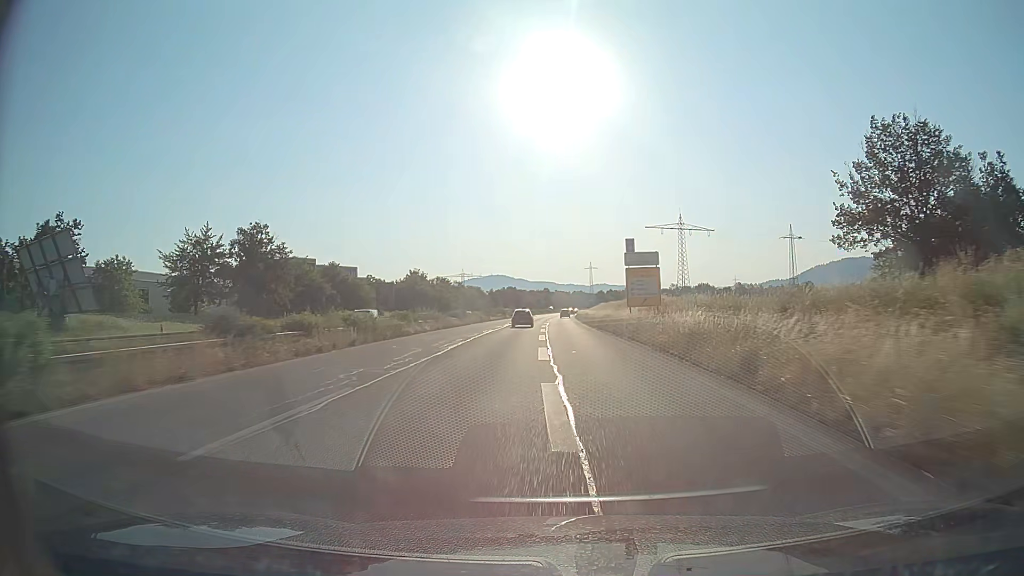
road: trunk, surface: asphalt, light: Day
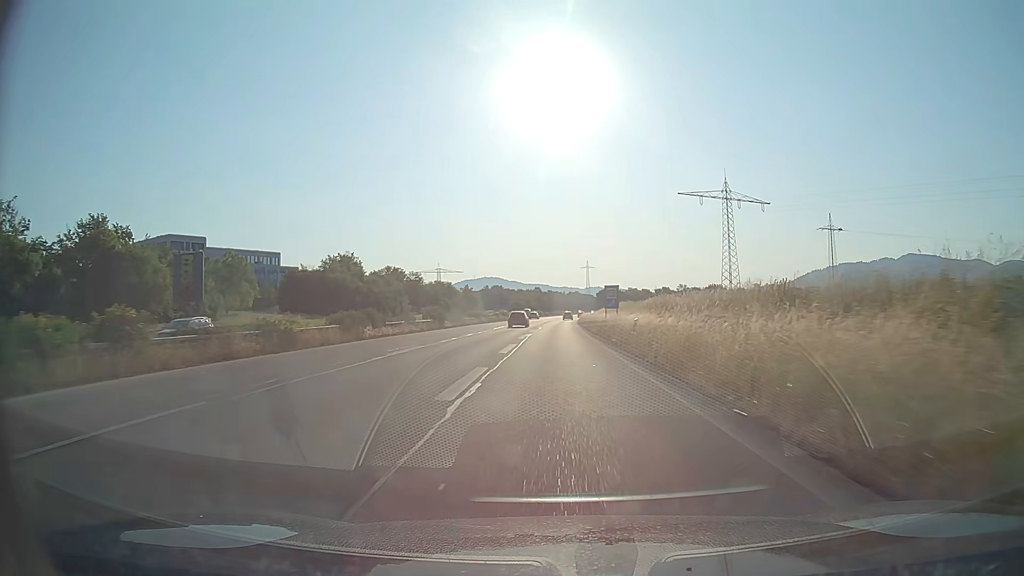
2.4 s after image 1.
(+0.4, +56.7) m; +1°
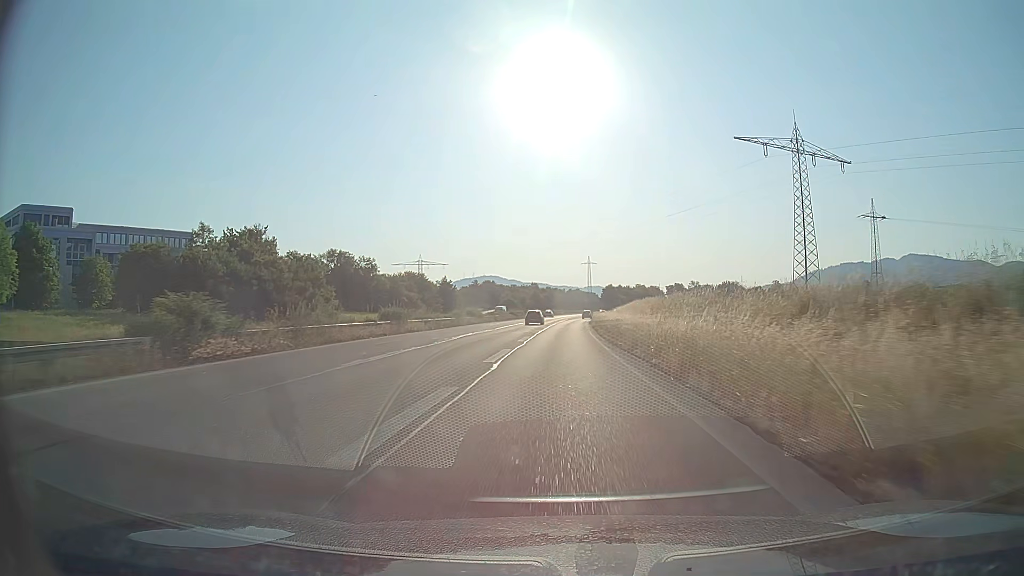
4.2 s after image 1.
(0.0, +40.6) m; 0°
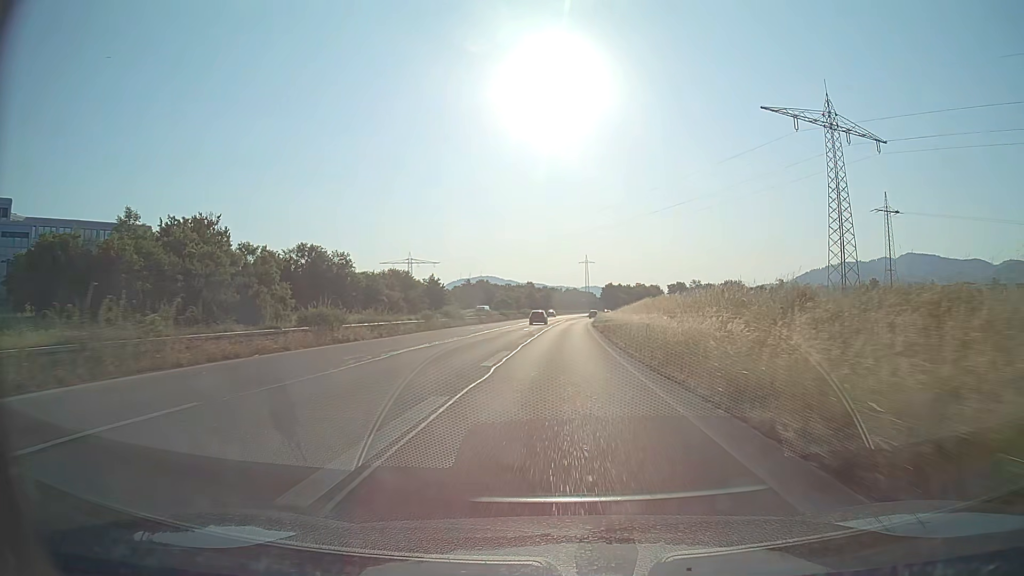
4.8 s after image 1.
(0.0, +13.2) m; 0°
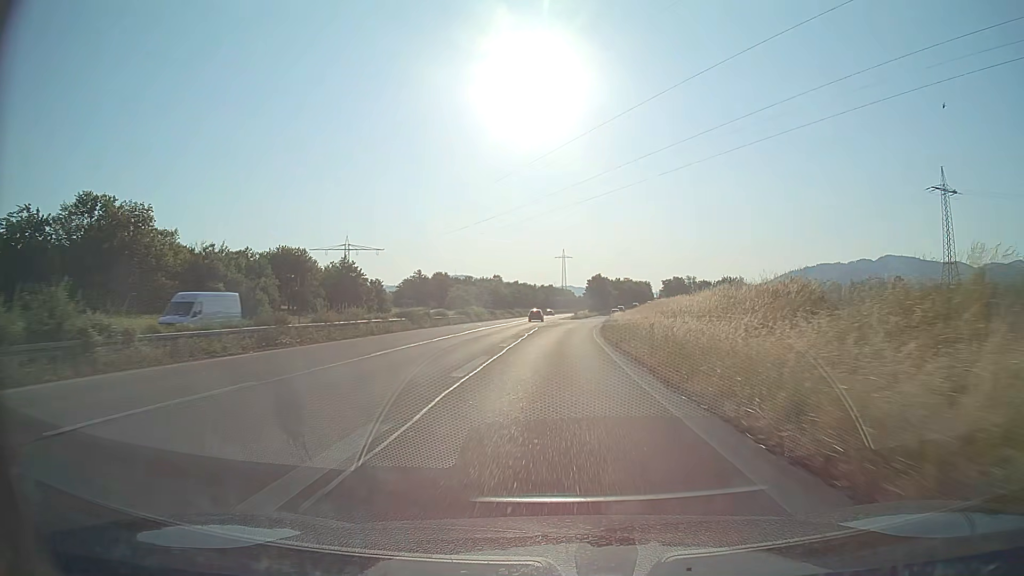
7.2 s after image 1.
(+0.8, +51.3) m; +2°
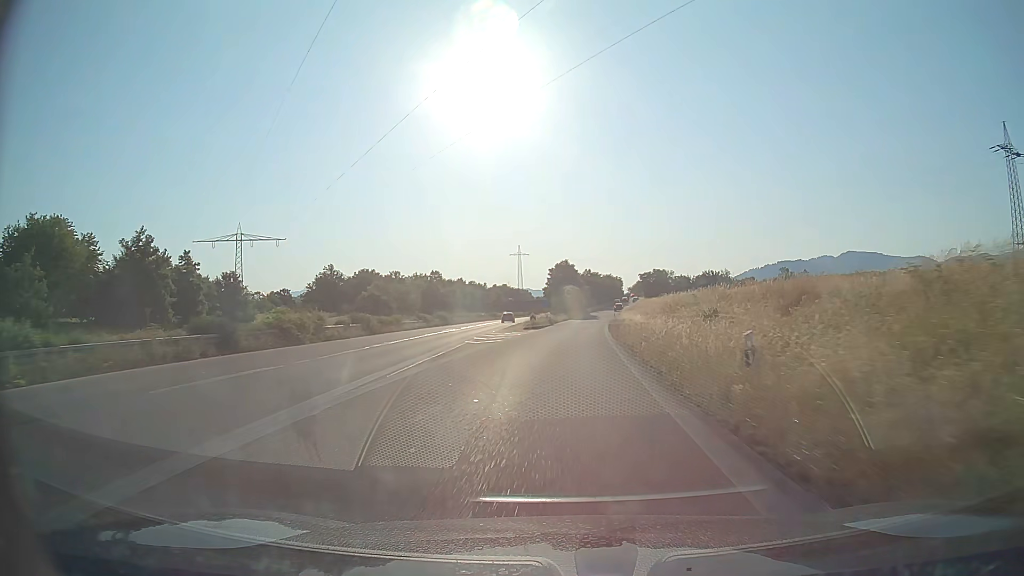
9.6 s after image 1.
(+1.3, +48.8) m; +3°
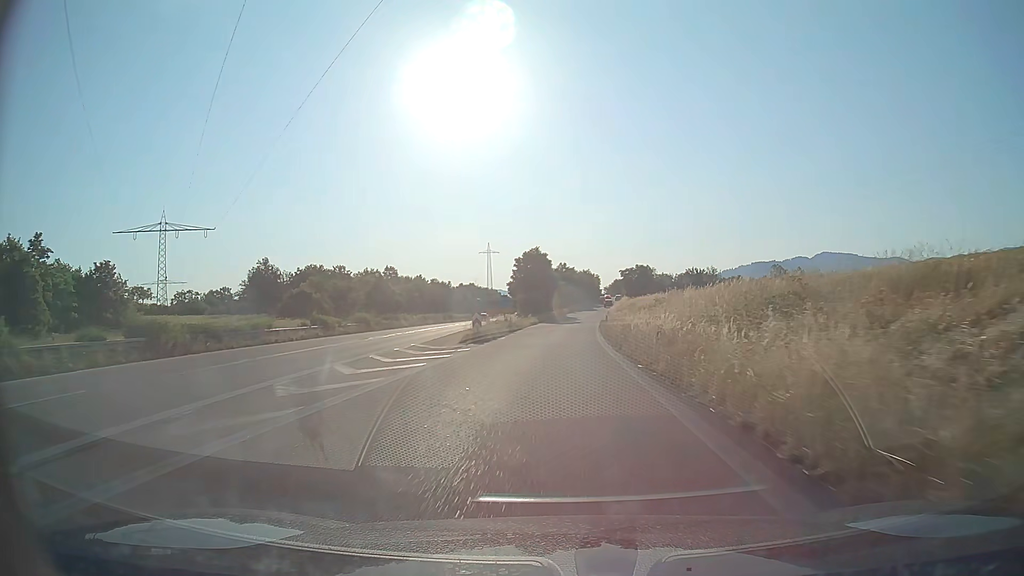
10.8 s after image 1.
(+0.5, +23.7) m; +2°
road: trunk_link
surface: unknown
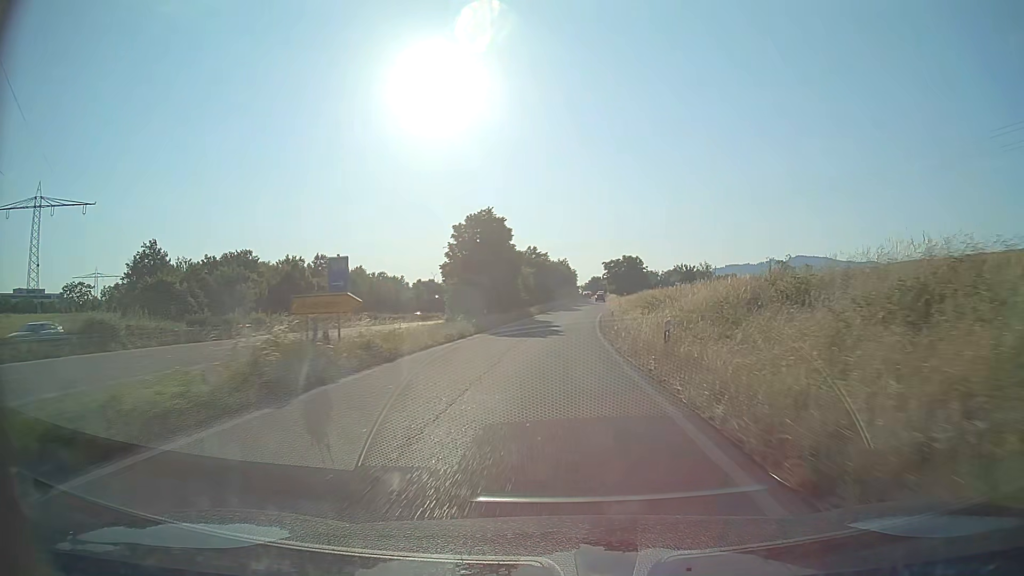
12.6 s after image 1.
(+0.7, +34.6) m; +2°
(0, +10) (0, +20) (+1, +30) (+1, +40) (+2, +50) (+3, +60) (+4, +70) (+5, +80) (+5, +90) (+6, +100) m
